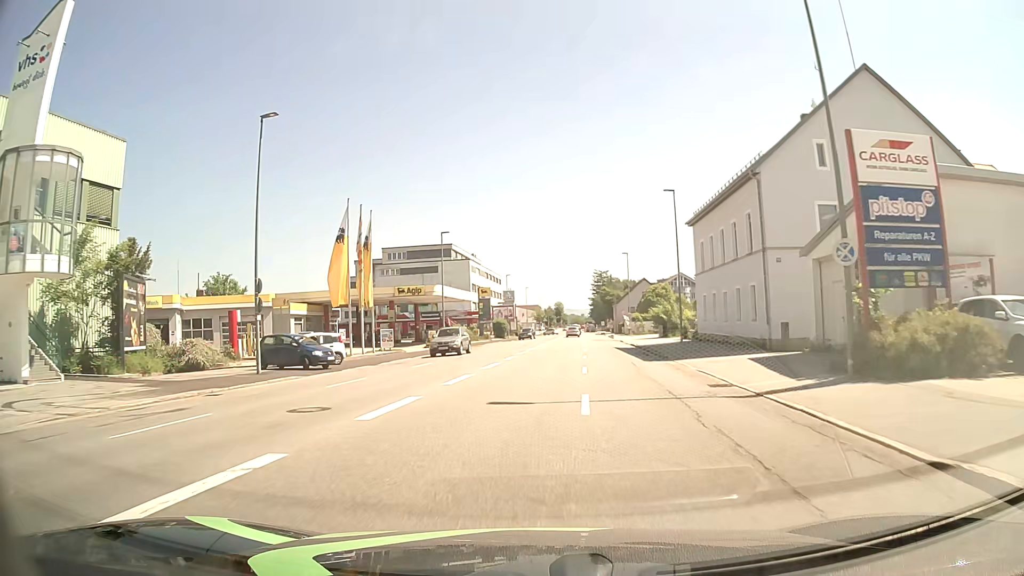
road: tertiary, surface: asphalt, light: Day
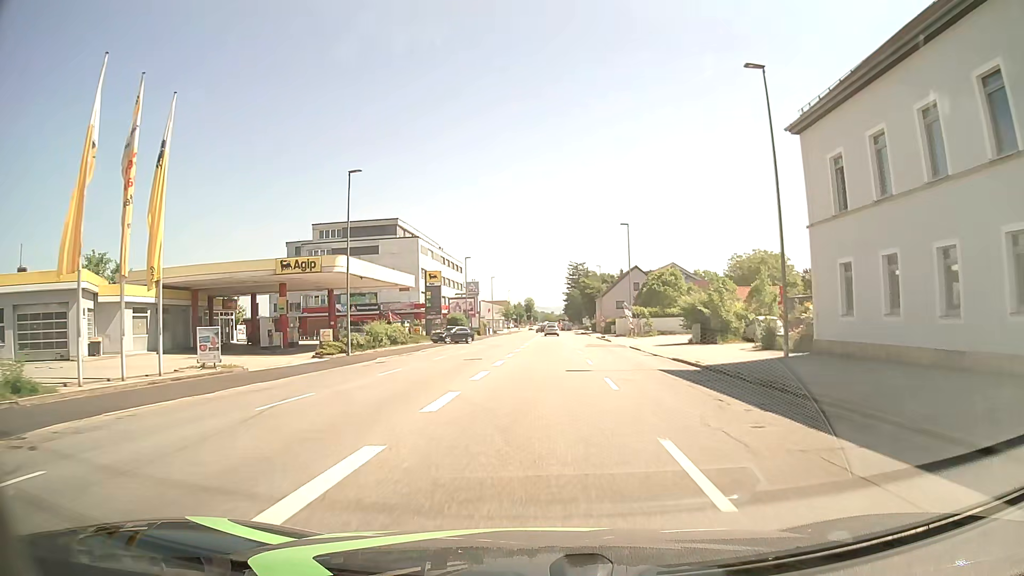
(+0.5, +23.2) m; +3°
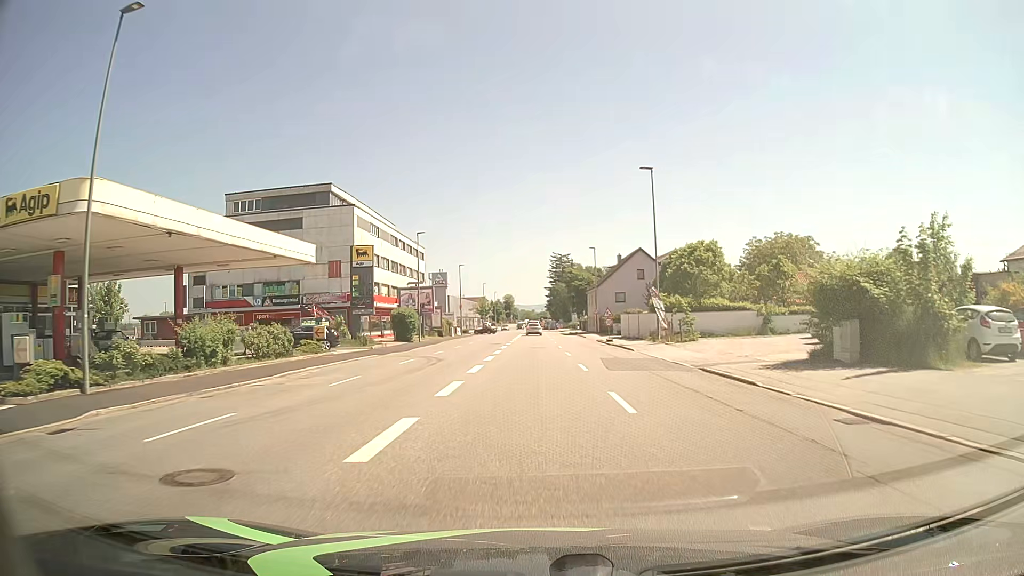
(+0.3, +21.8) m; +1°
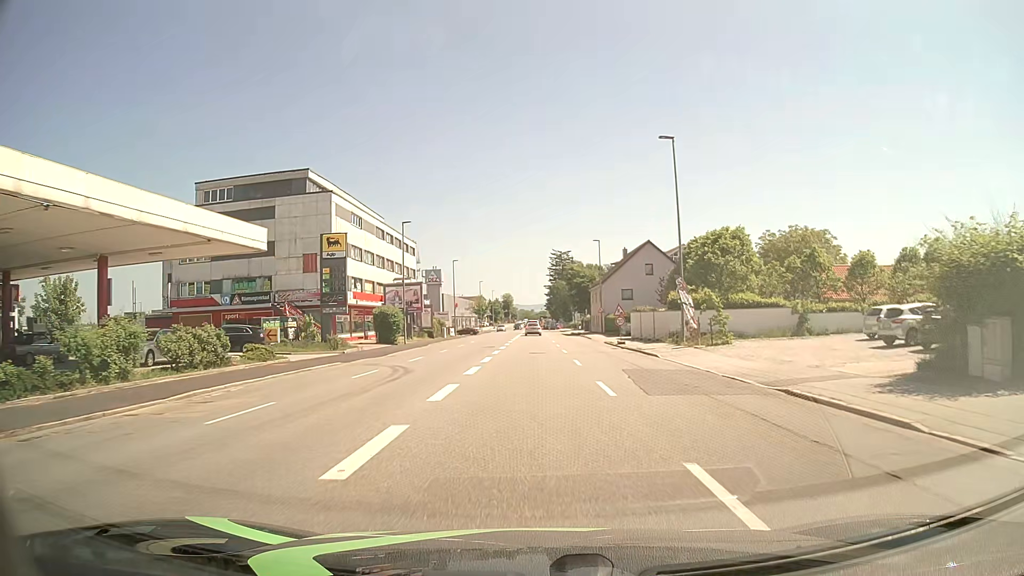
(0.0, +6.7) m; 0°
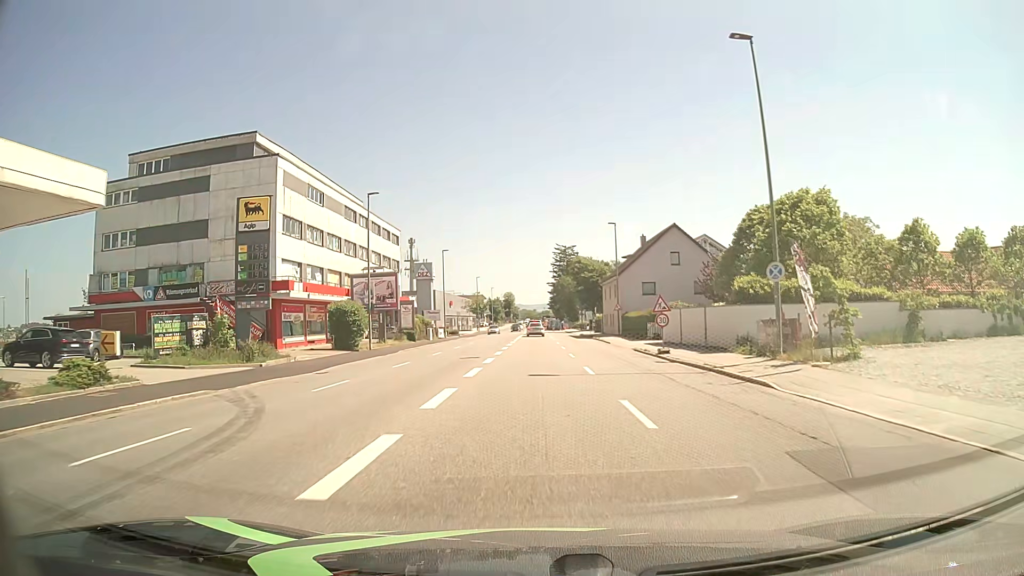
(0.0, +12.7) m; 0°
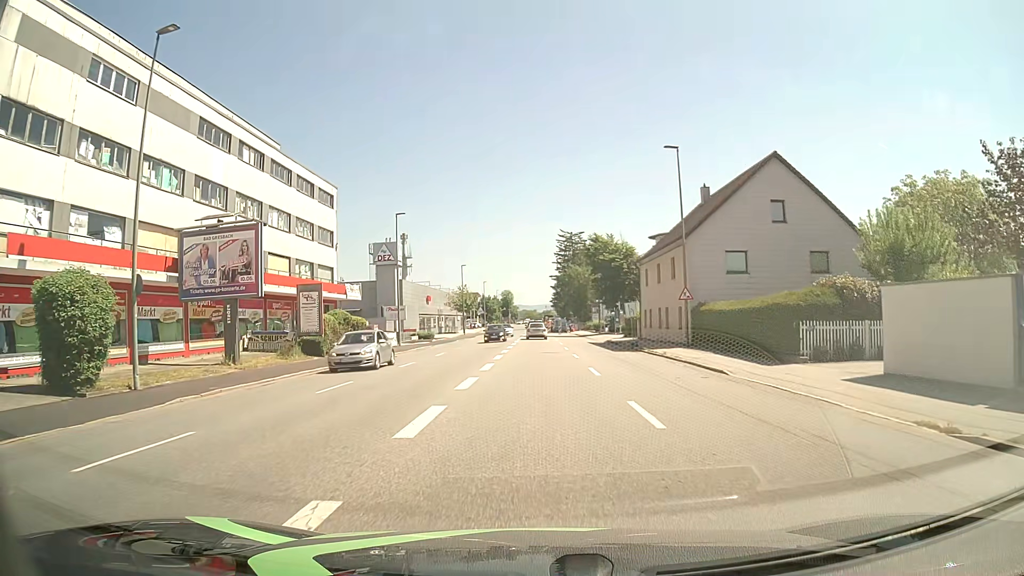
(-0.1, +26.9) m; 0°
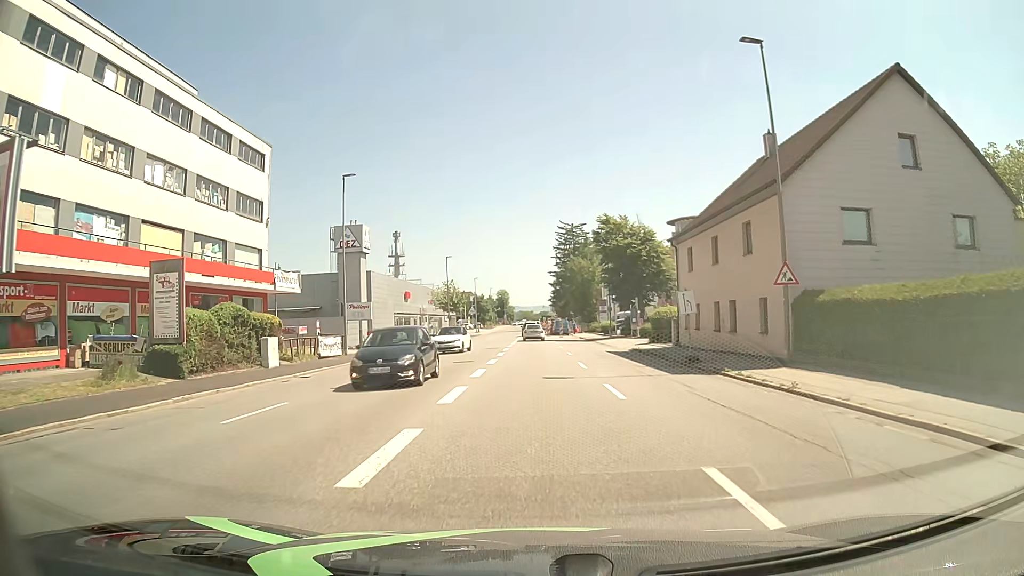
(-0.1, +14.2) m; 0°
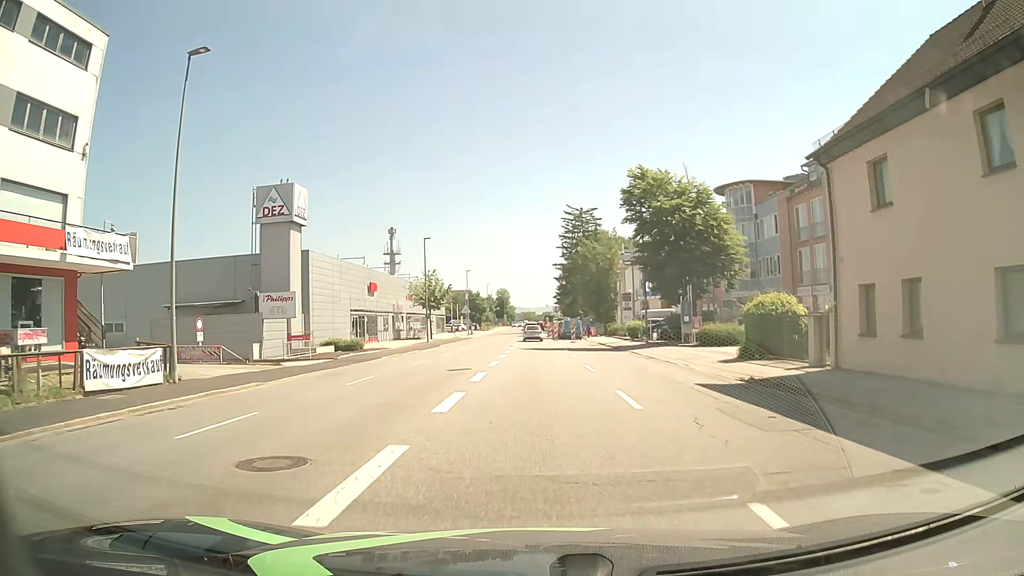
(0.0, +19.4) m; 0°
(0, +10) (0, +20) (0, +30) (0, +40) (0, +50) (0, +60) (0, +70) (0, +80) (0, +90) (0, +100) m
